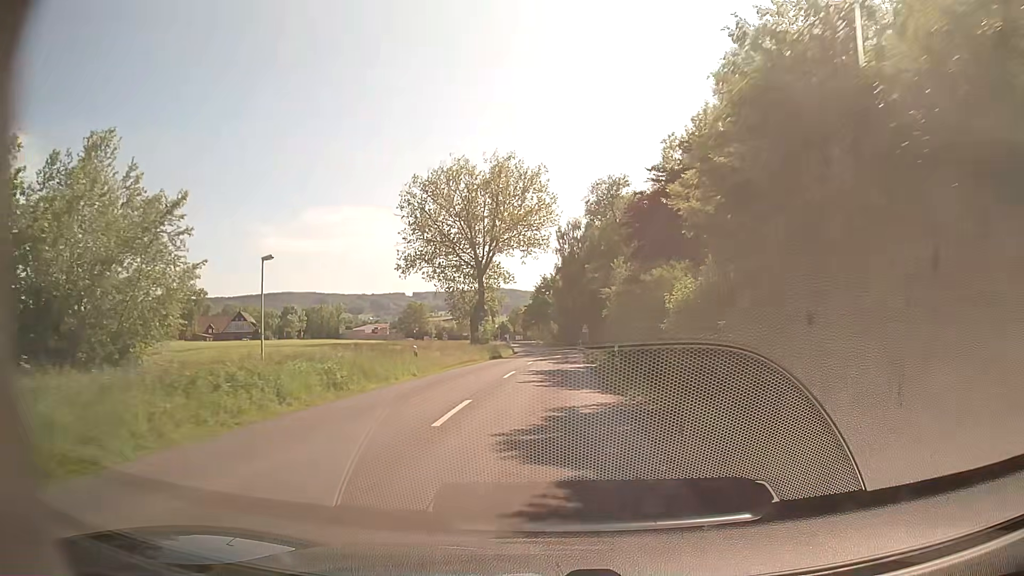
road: secondary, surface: asphalt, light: Day
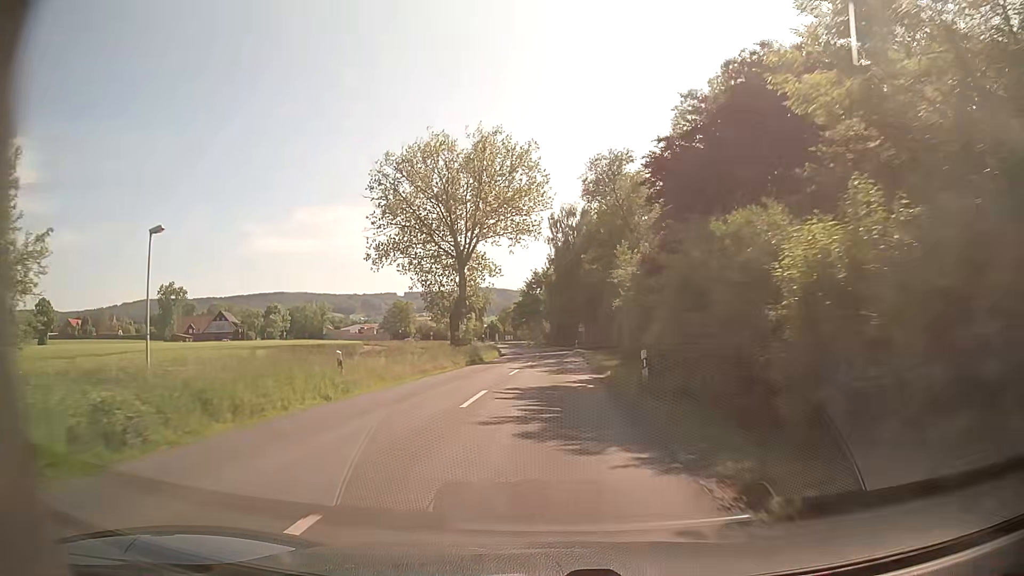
(0.0, +9.2) m; +1°
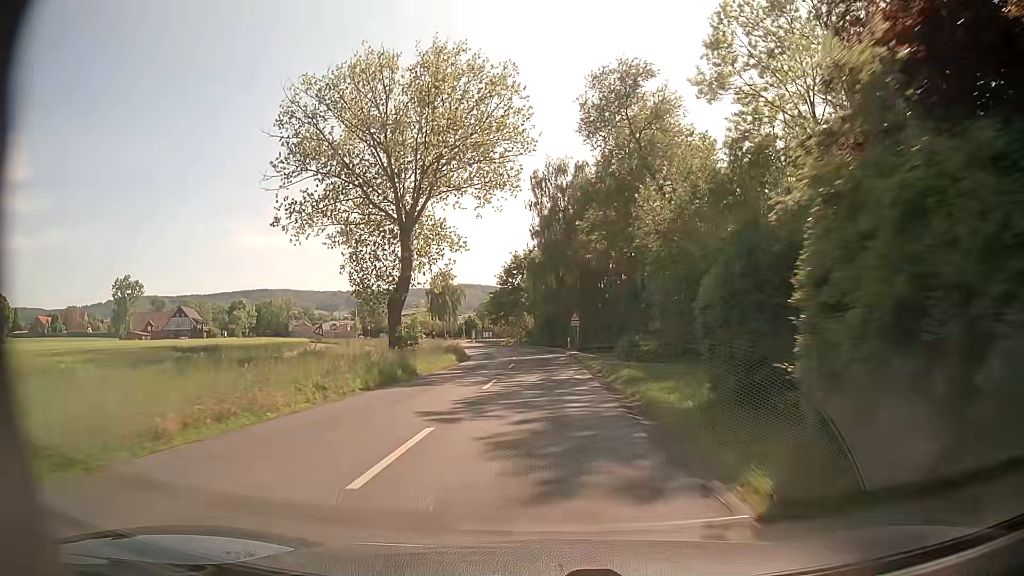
(0.0, +18.8) m; 0°
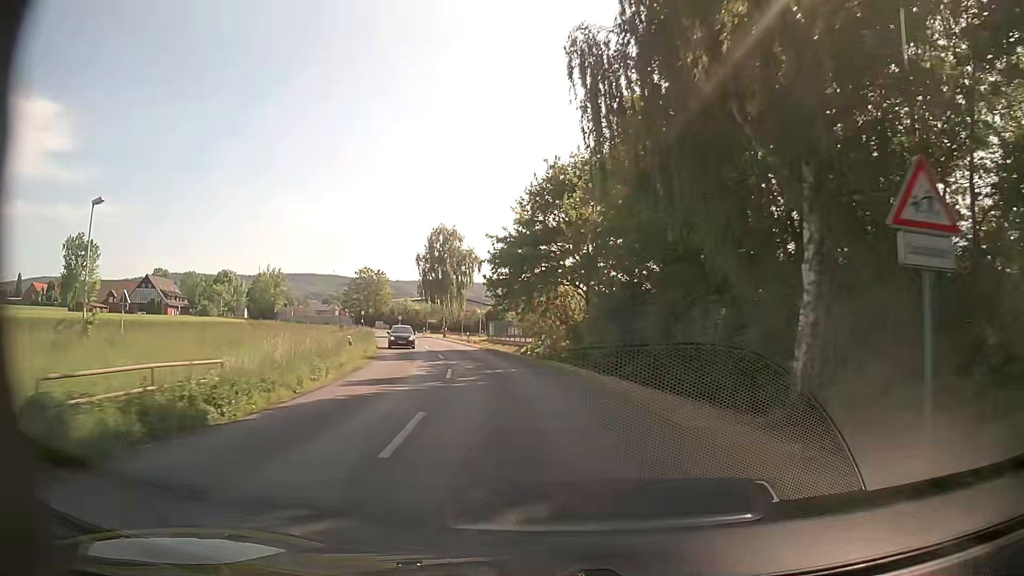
(+0.1, +46.2) m; -3°
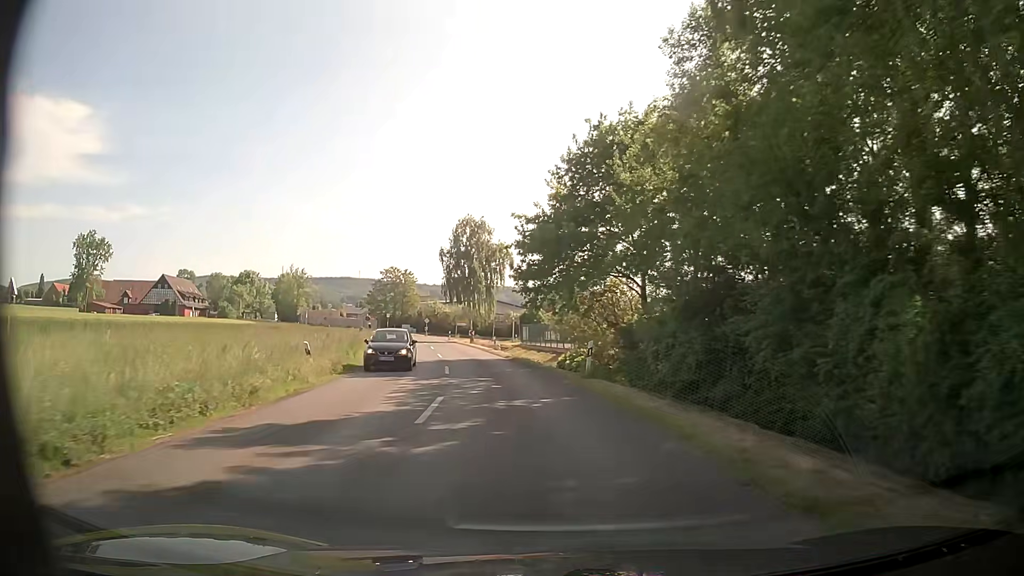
(-0.2, +9.1) m; -3°
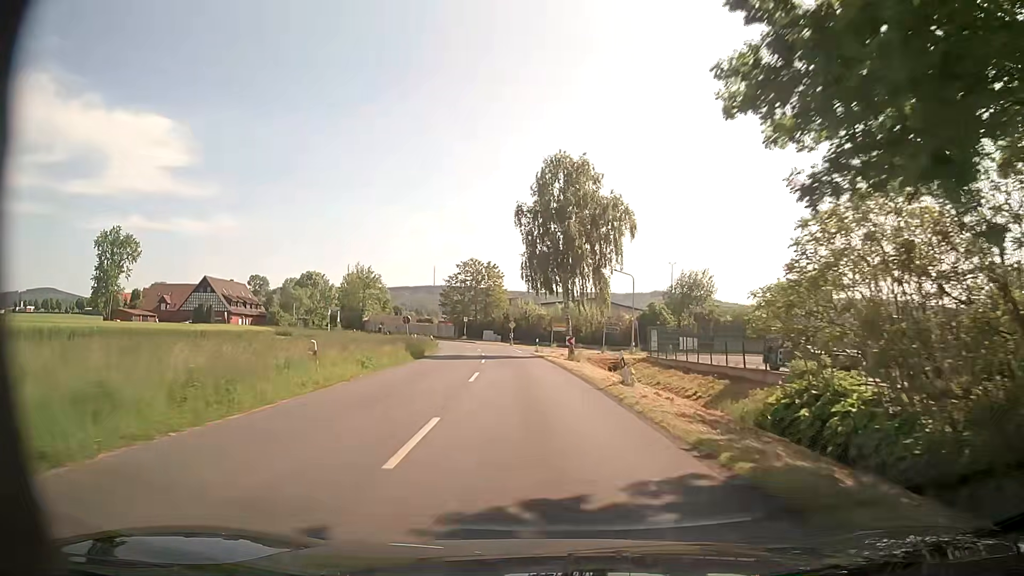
(-2.3, +27.0) m; -9°
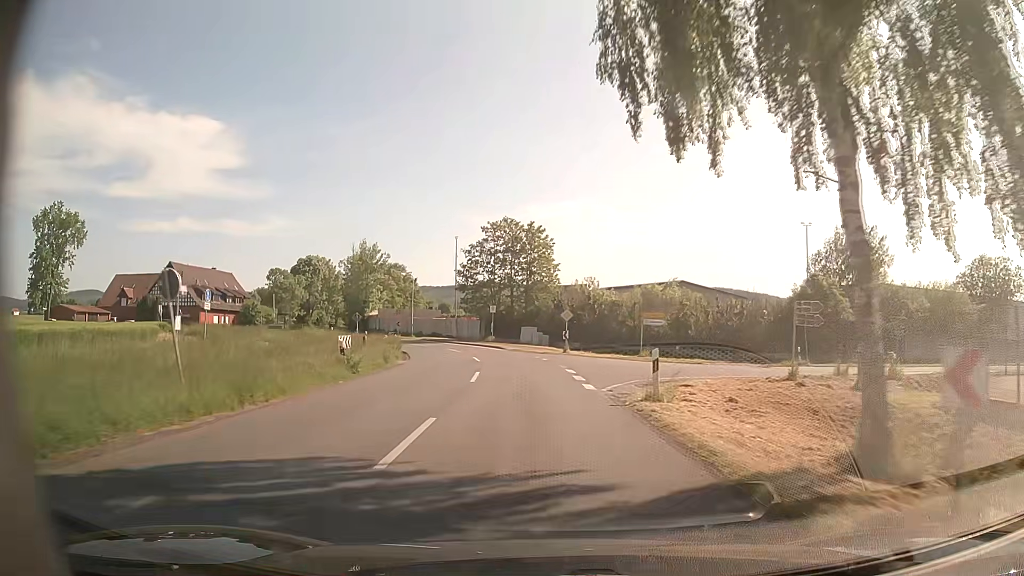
(-1.6, +35.9) m; -5°
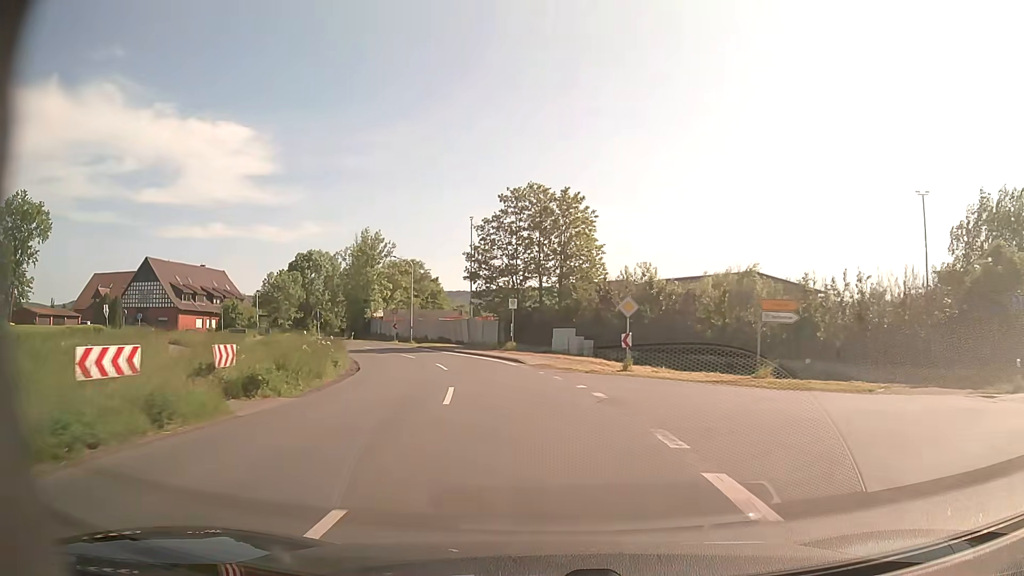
(-0.4, +17.7) m; -3°
(0, +10) (-1, +20) (-3, +30) (-6, +39) (-10, +48) (-15, +57) (-20, +66) (-24, +75) (-28, +84) (-31, +94) m
